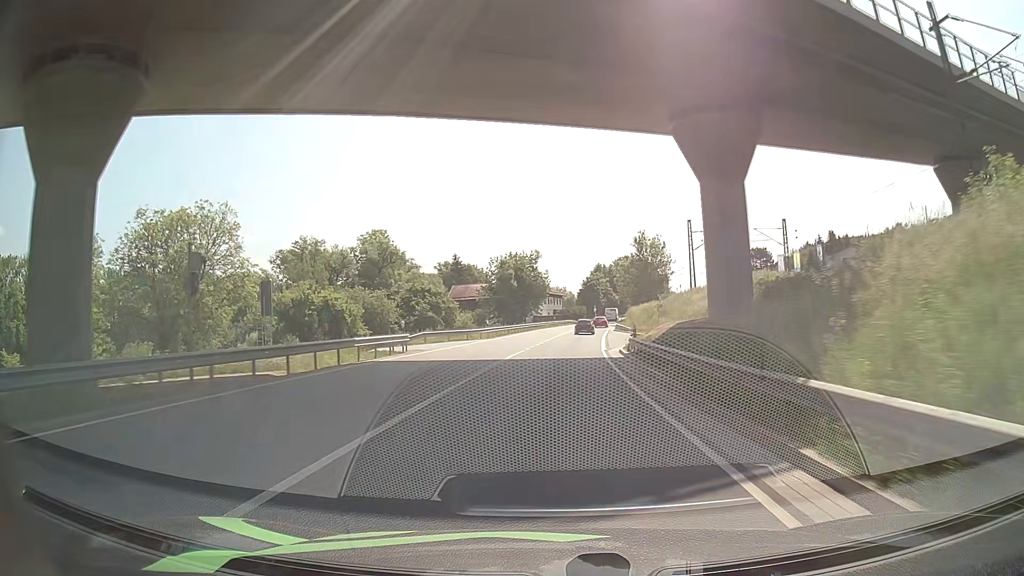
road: primary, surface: asphalt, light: Day
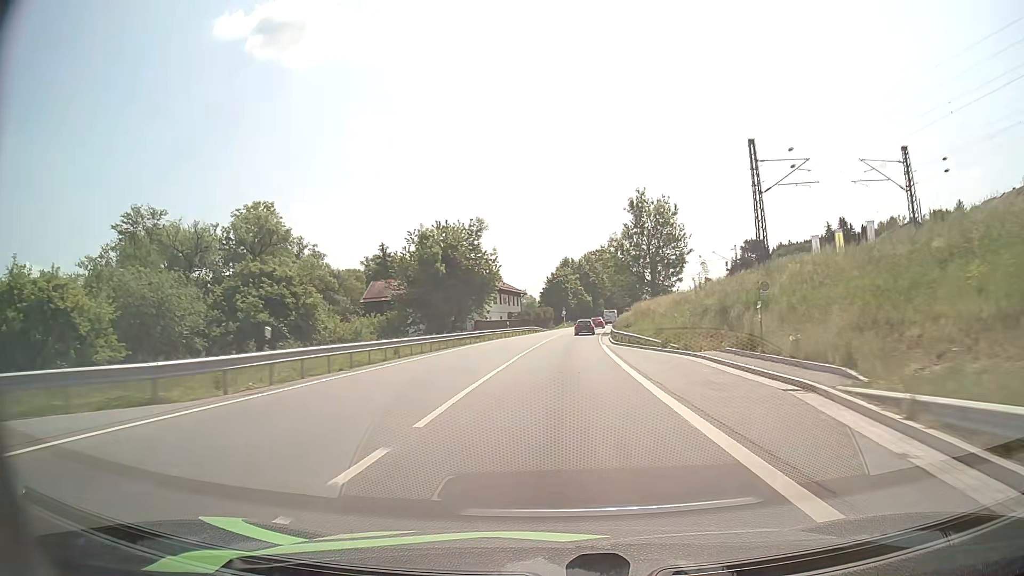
(+0.8, +36.0) m; +3°
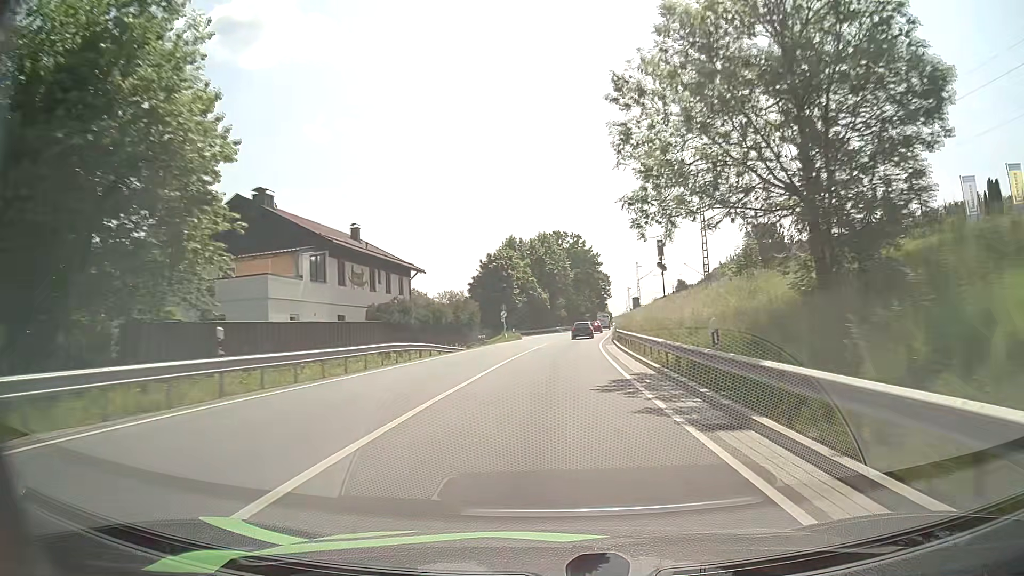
(+2.3, +49.7) m; +5°
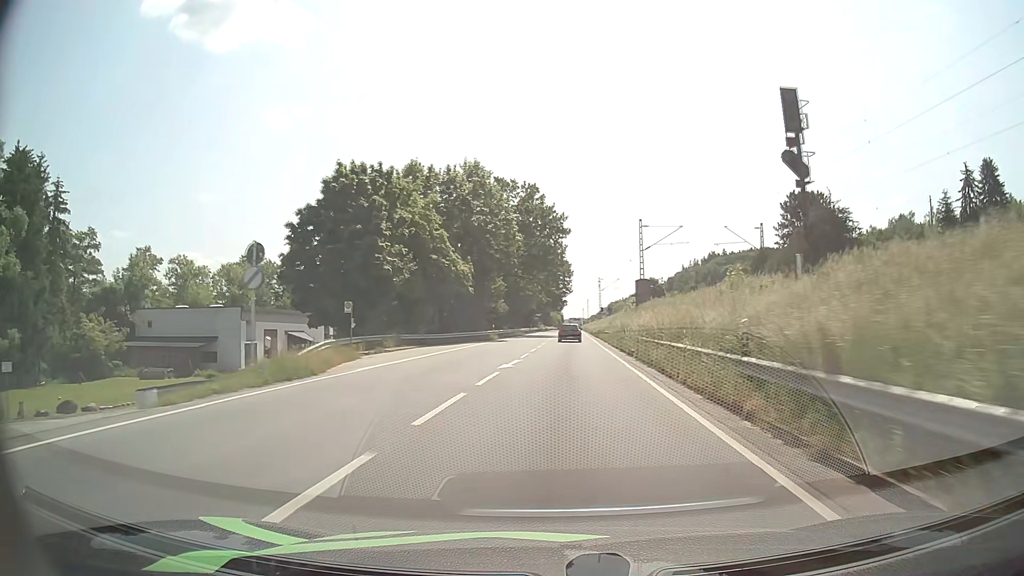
(+1.9, +48.6) m; +4°
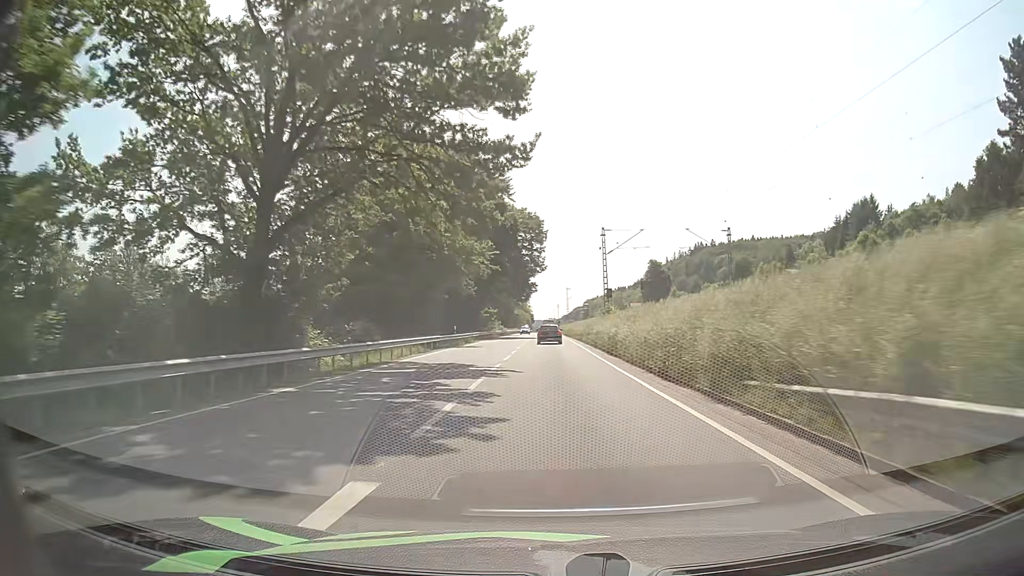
(+1.8, +61.8) m; +2°
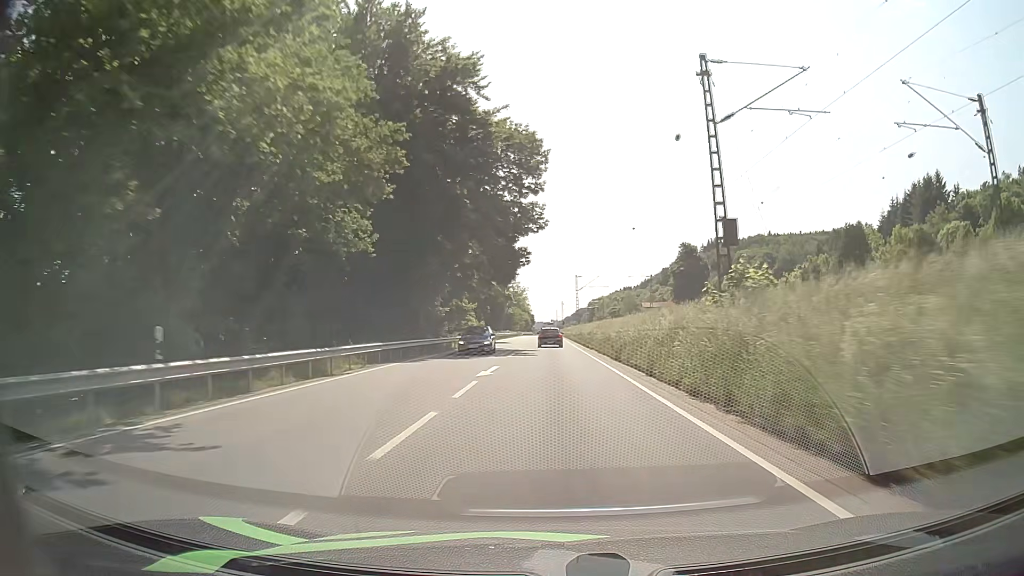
(+0.2, +38.2) m; 0°
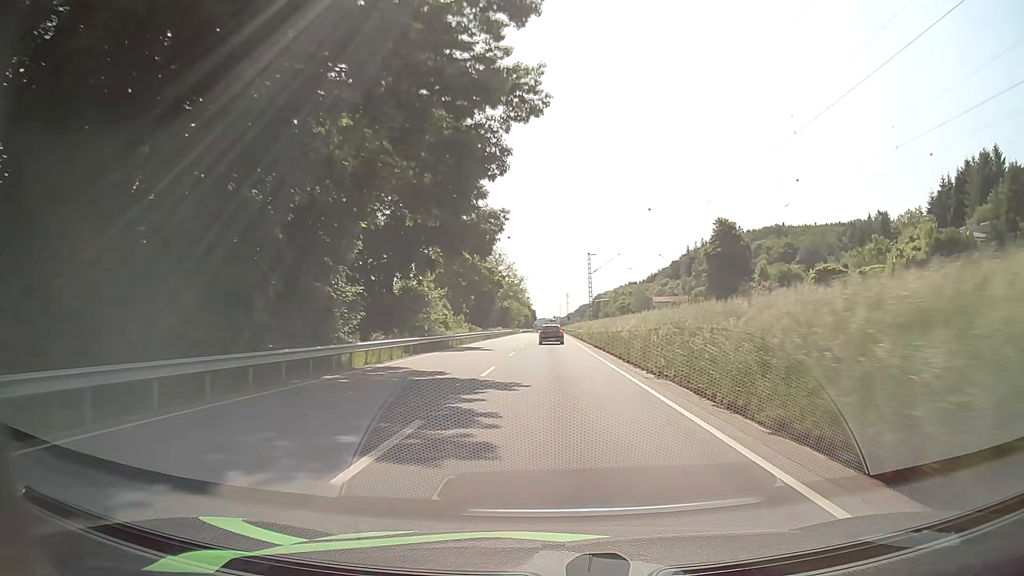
(-0.1, +26.3) m; 0°
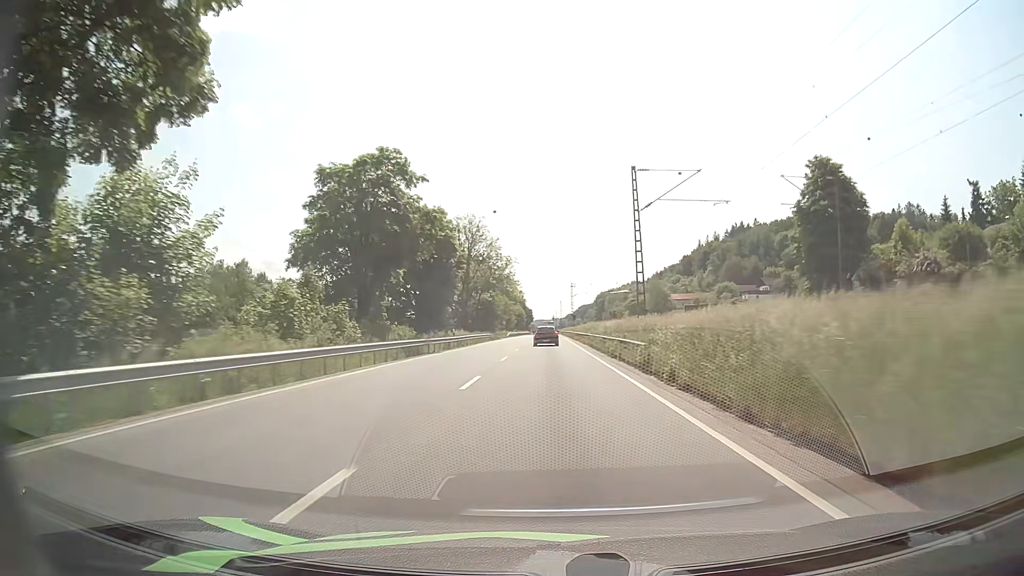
(+0.1, +40.6) m; 0°
(0, +10) (0, +20) (0, +30) (0, +40) (0, +50) (0, +60) (0, +70) (0, +80) (0, +90) (0, +100) m
